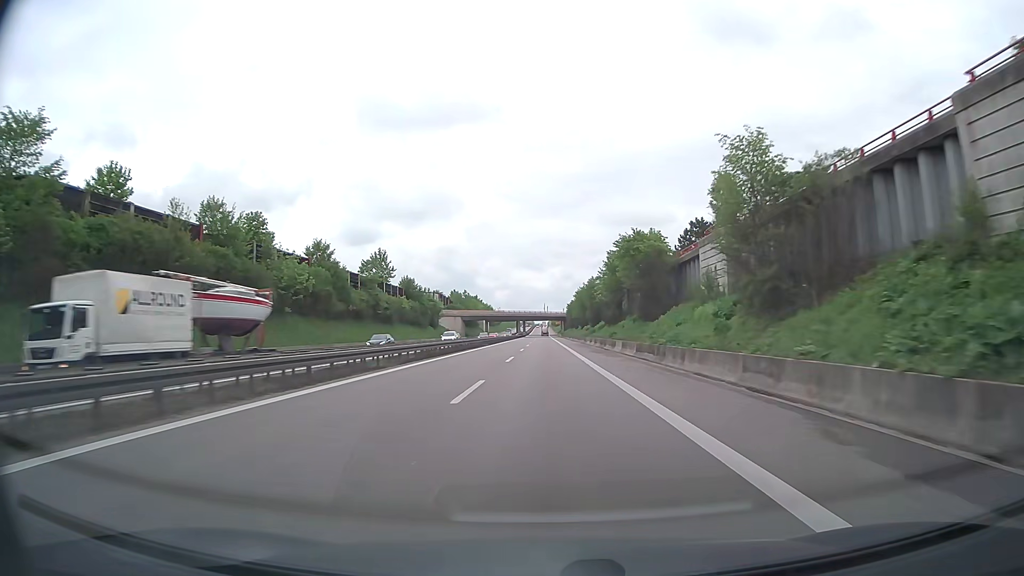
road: trunk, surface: asphalt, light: Day
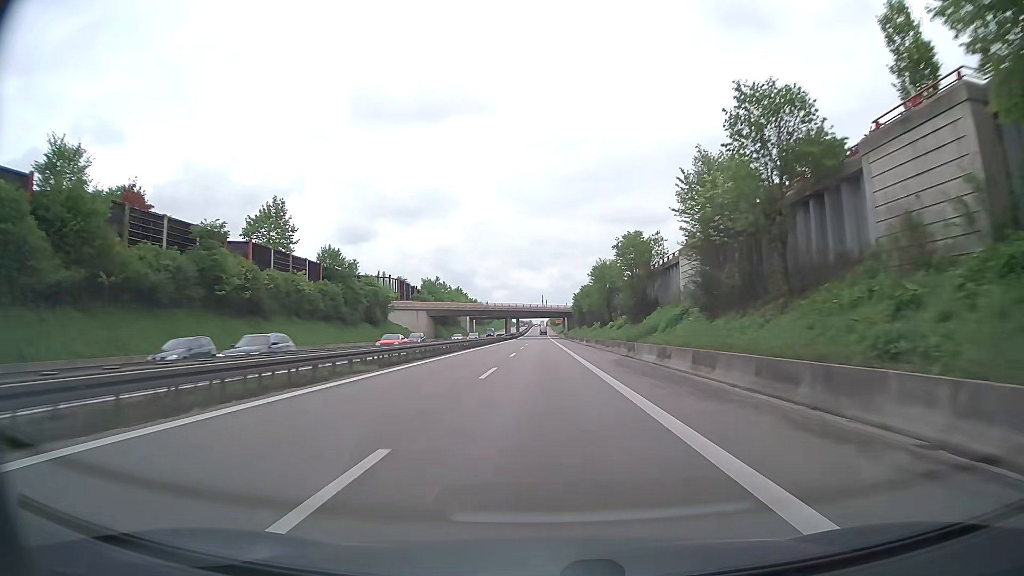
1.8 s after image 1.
(+0.1, +47.4) m; 0°
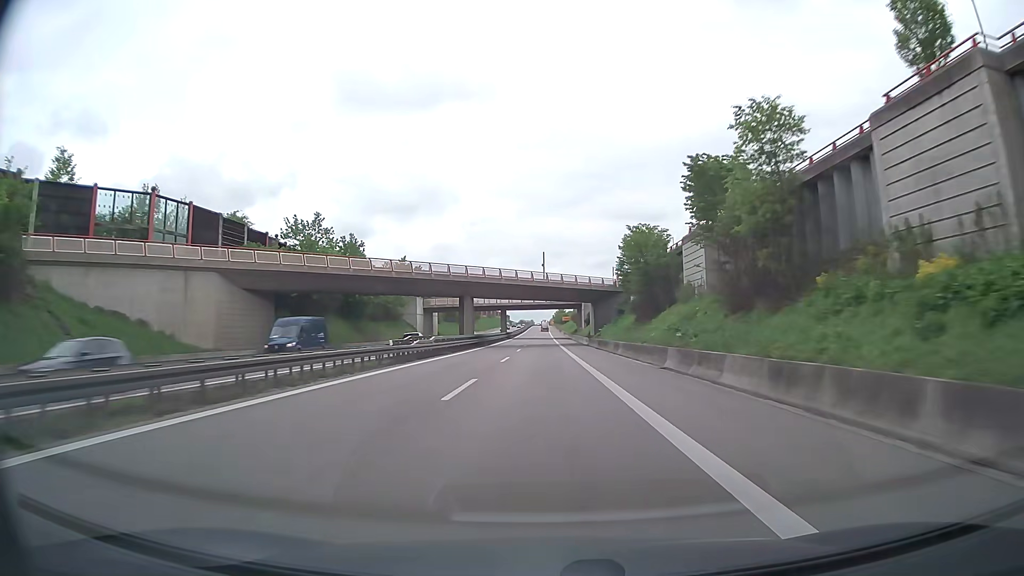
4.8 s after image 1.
(0.0, +78.9) m; 0°
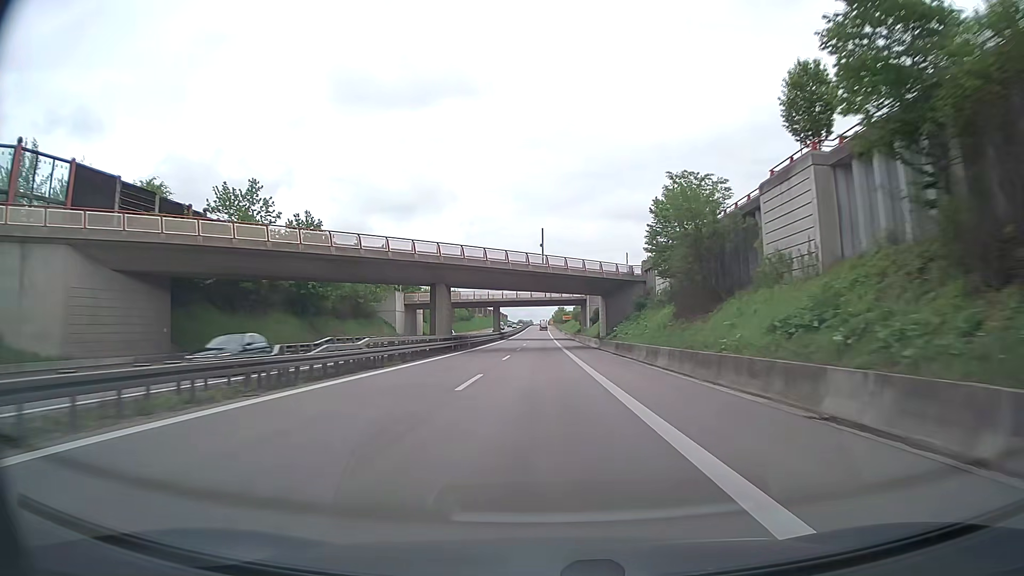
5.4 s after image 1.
(0.0, +15.8) m; 0°
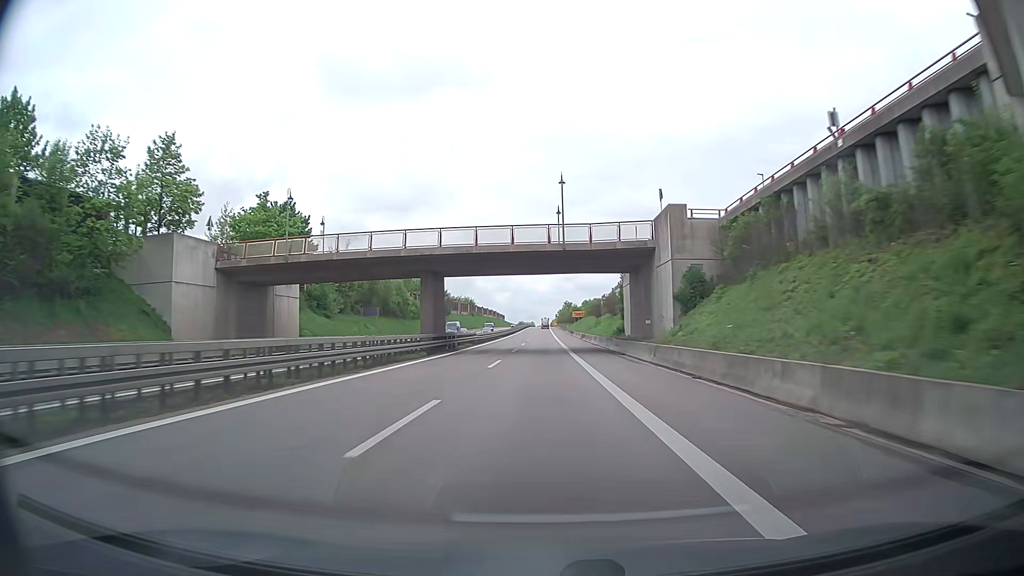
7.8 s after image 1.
(+0.1, +63.1) m; -1°
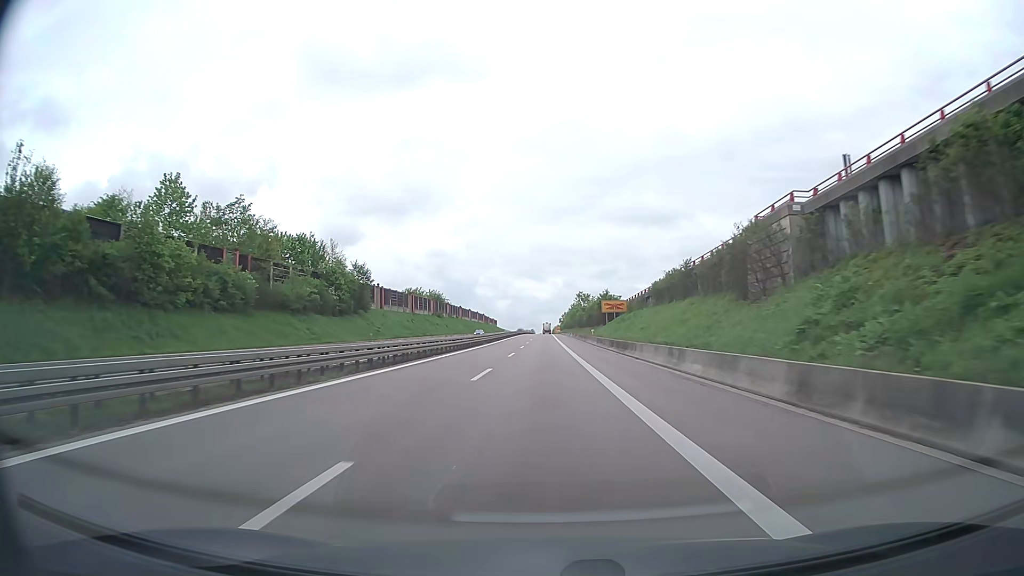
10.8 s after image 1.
(+0.8, +78.8) m; +1°
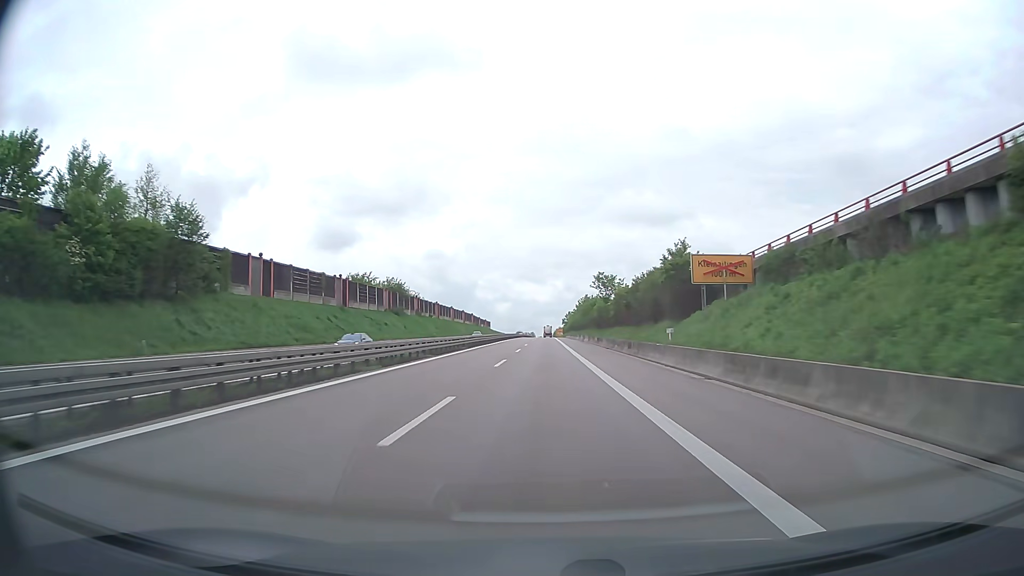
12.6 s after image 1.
(0.0, +47.3) m; 0°
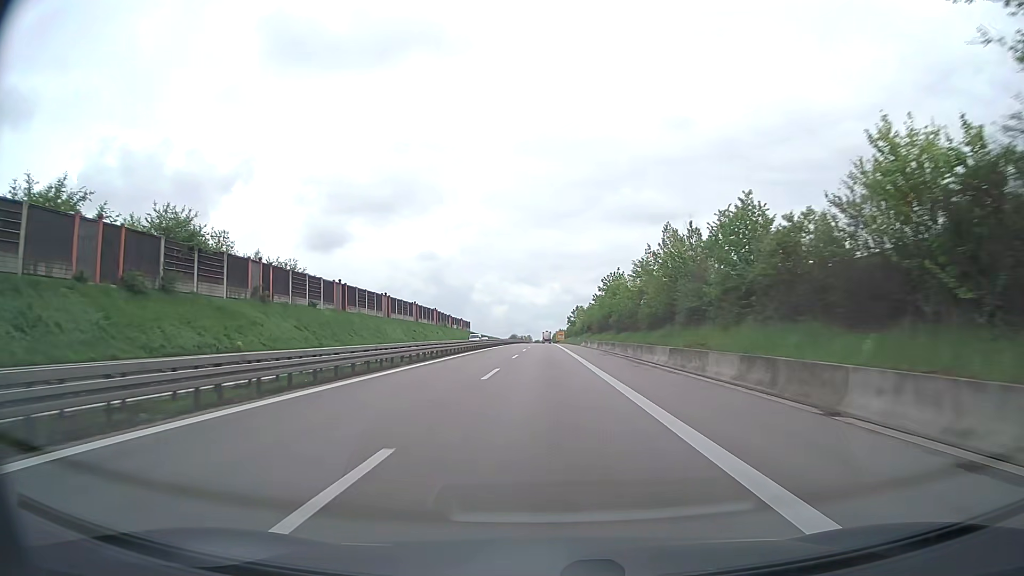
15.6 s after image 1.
(0.0, +78.7) m; 0°
(0, +10) (0, +20) (0, +30) (0, +40) (0, +50) (0, +60) (0, +70) (0, +80) (0, +90) (0, +100) m
